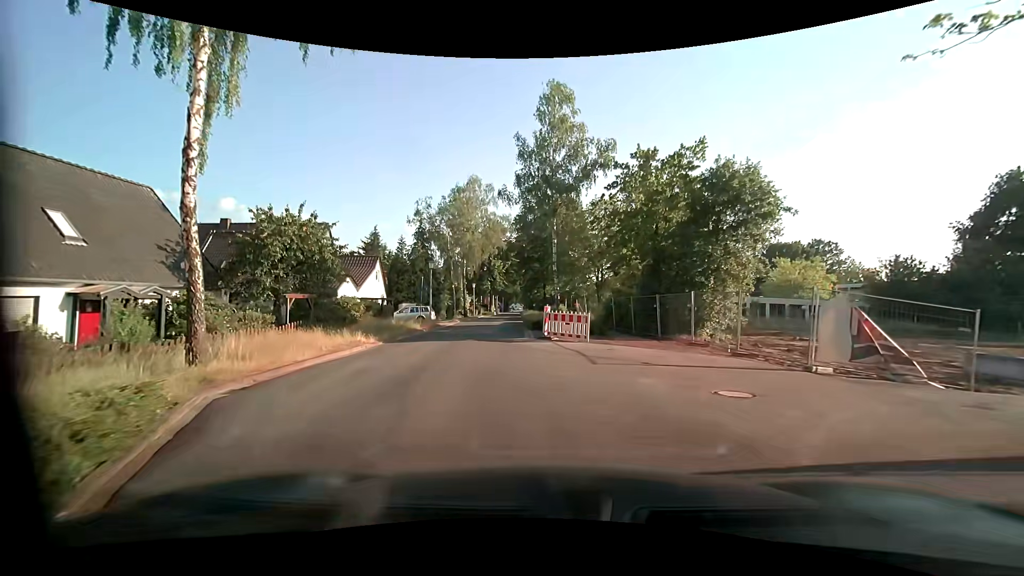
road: unclassified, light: Day
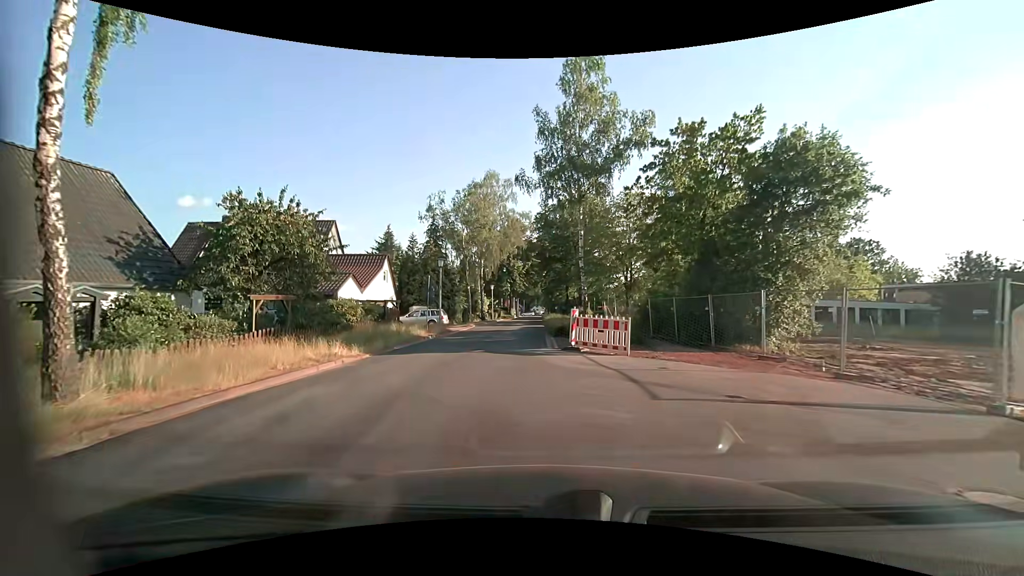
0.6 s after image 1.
(-0.2, +3.9) m; -4°
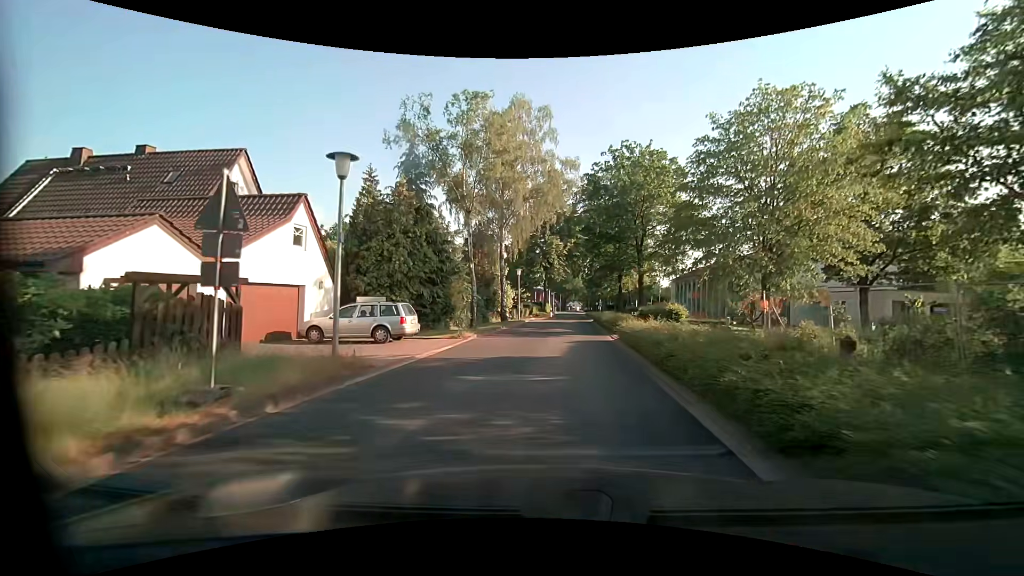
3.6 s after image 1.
(-1.0, +19.7) m; -3°
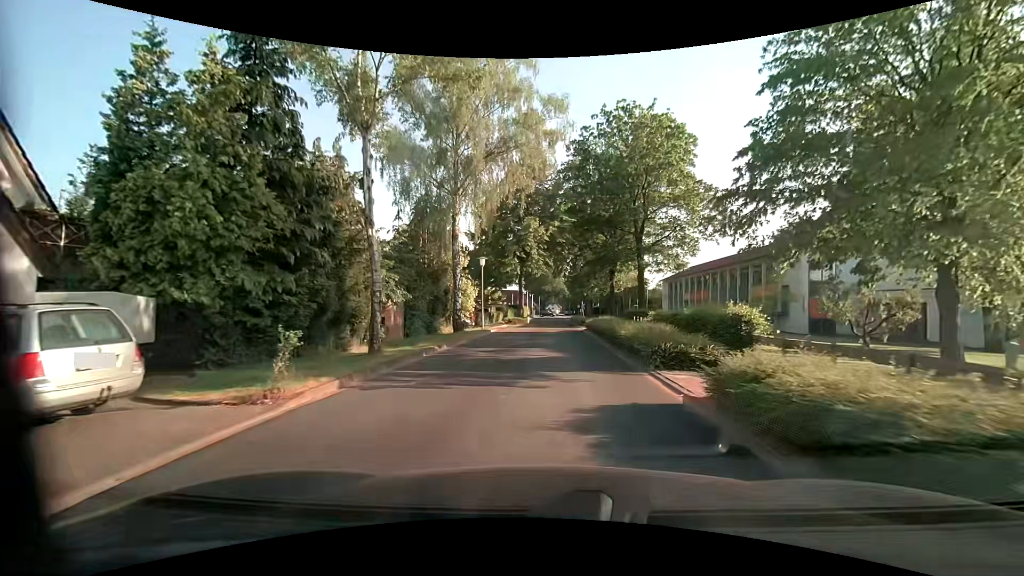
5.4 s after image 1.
(+0.2, +12.3) m; +2°
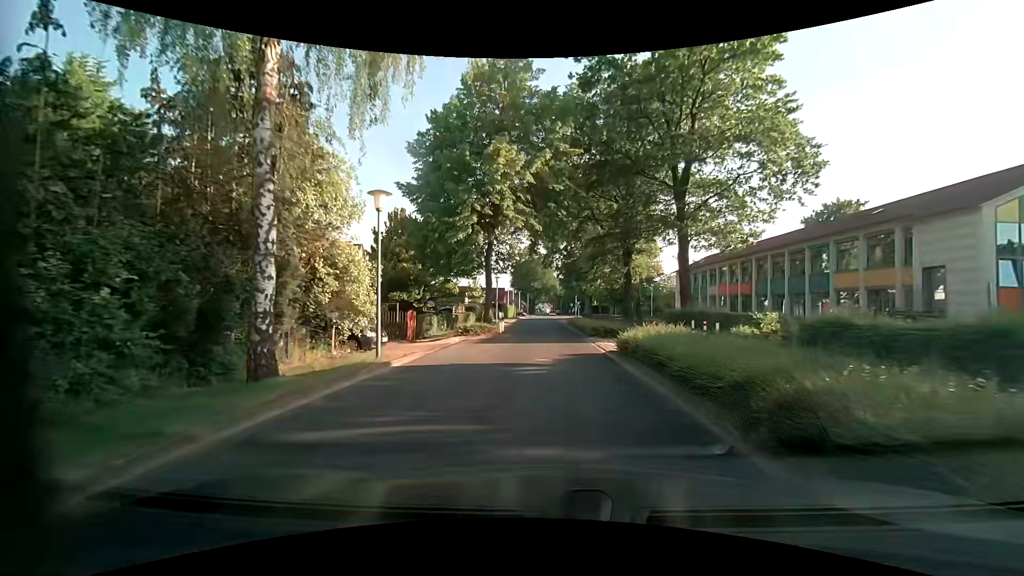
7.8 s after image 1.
(+0.2, +17.3) m; +1°
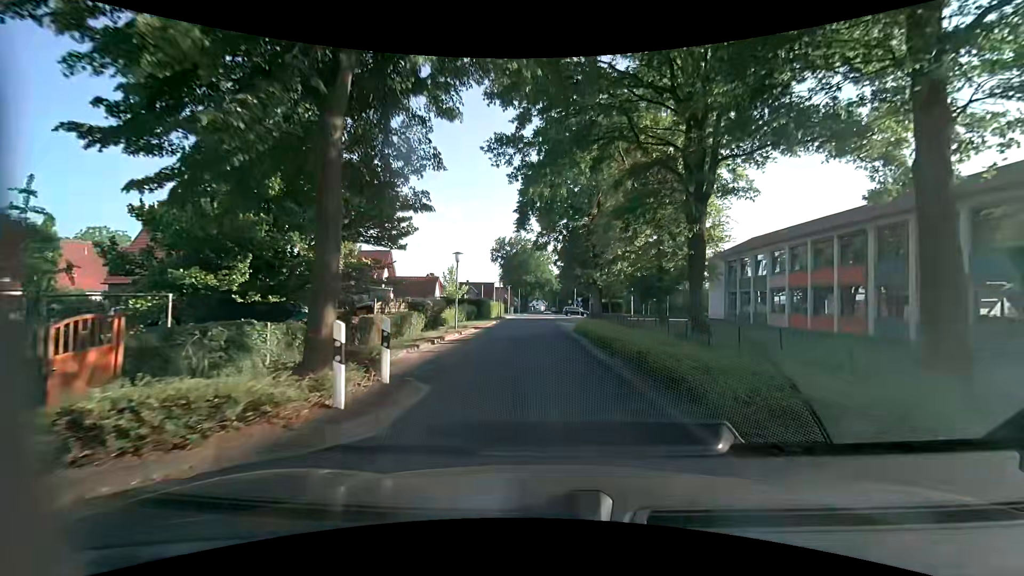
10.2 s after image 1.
(+0.1, +18.6) m; 0°
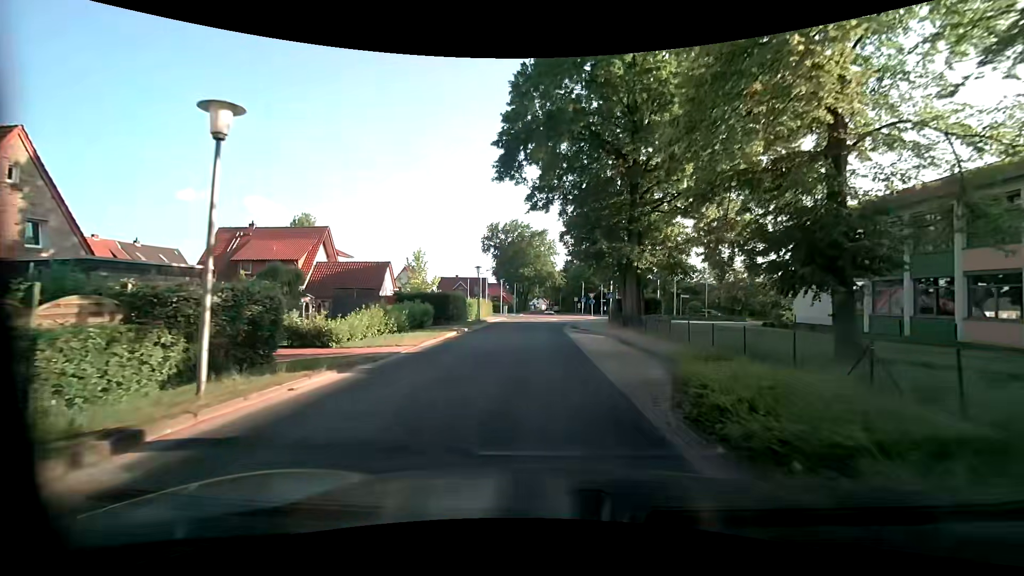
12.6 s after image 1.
(+0.1, +20.3) m; 0°
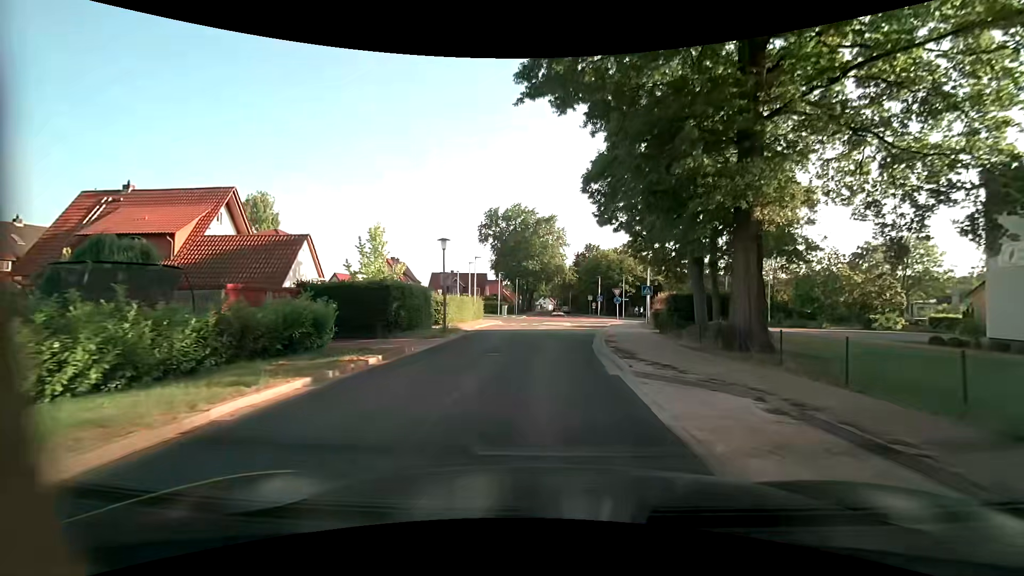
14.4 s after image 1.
(-0.1, +16.3) m; 0°
(0, +10) (0, +20) (+1, +30) (+2, +40) (+4, +50) (+8, +59) (+7, +68) (-3, +69) (-12, +65) (-22, +64) m
